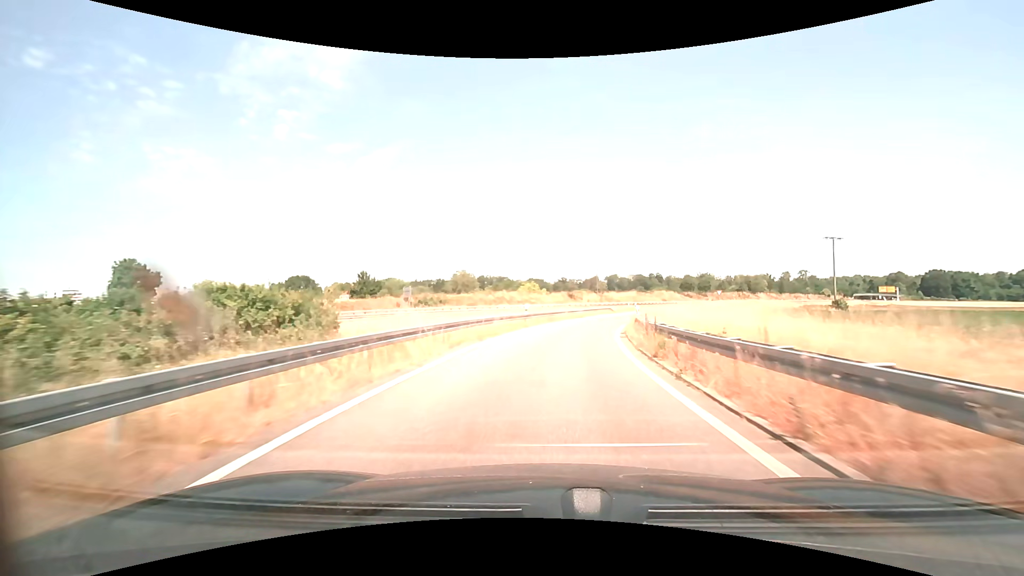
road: trunk_link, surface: asphalt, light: Day
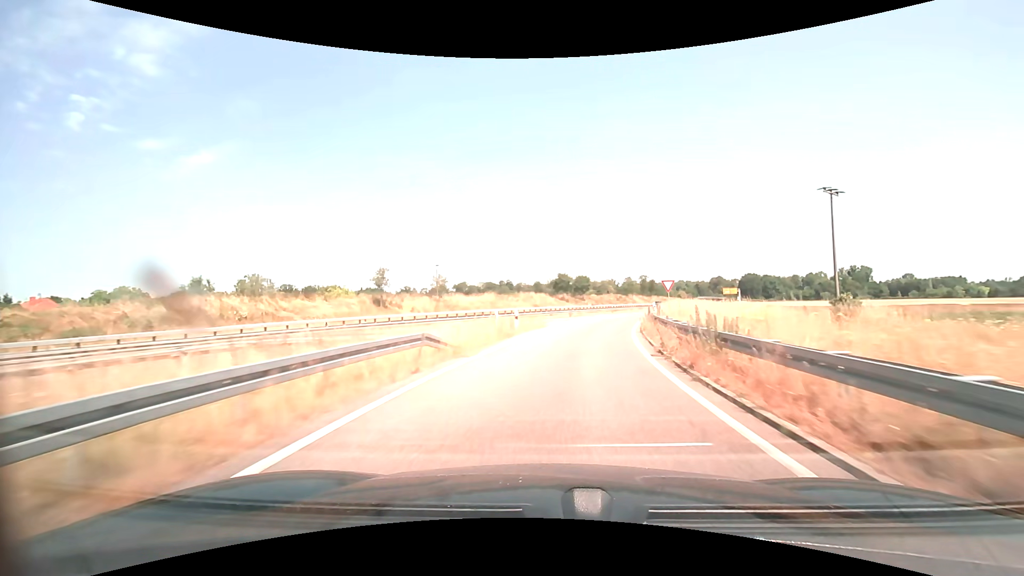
(+6.6, +49.4) m; +17°
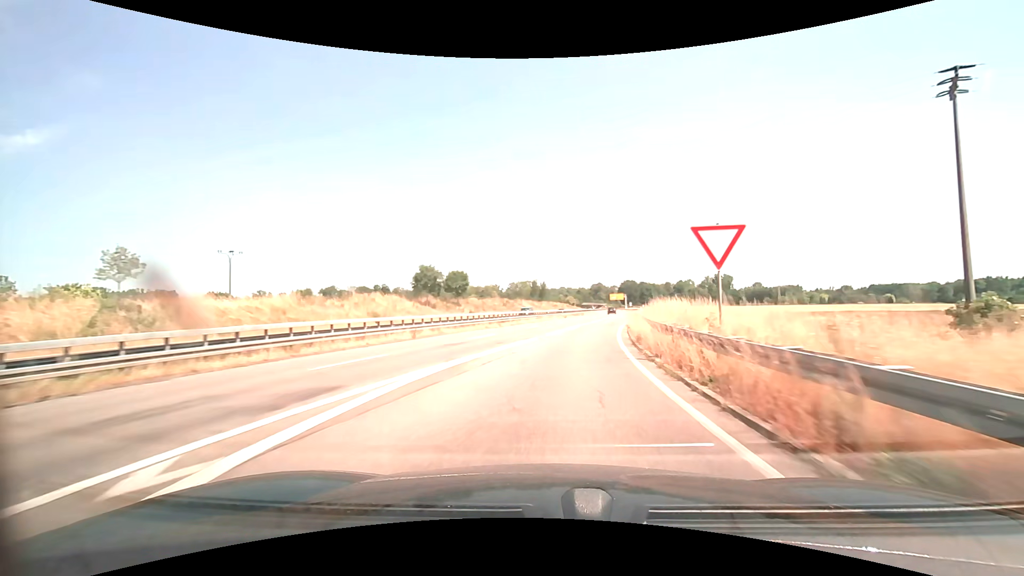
(+3.7, +32.2) m; +13°
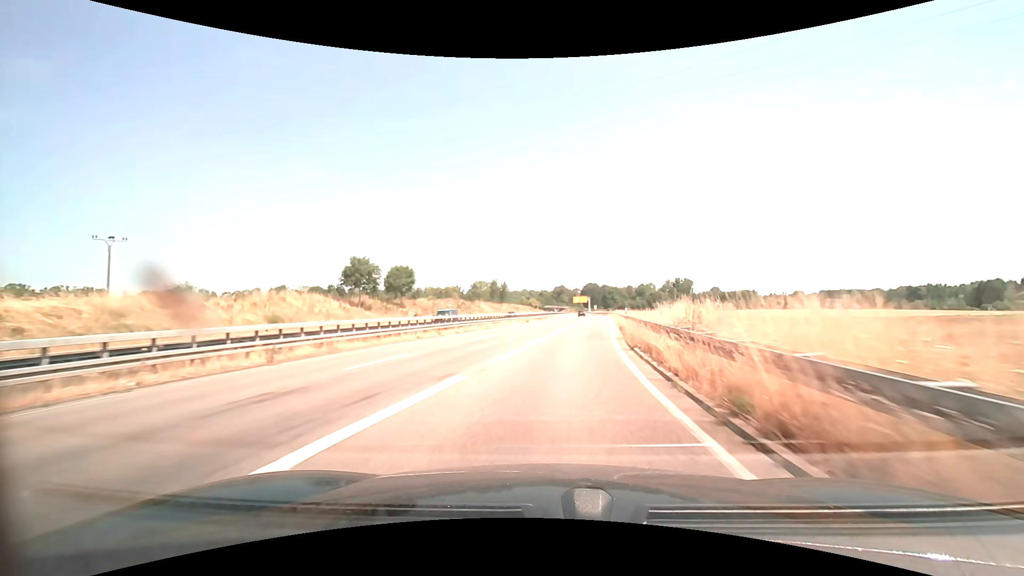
(+0.4, +11.2) m; +4°
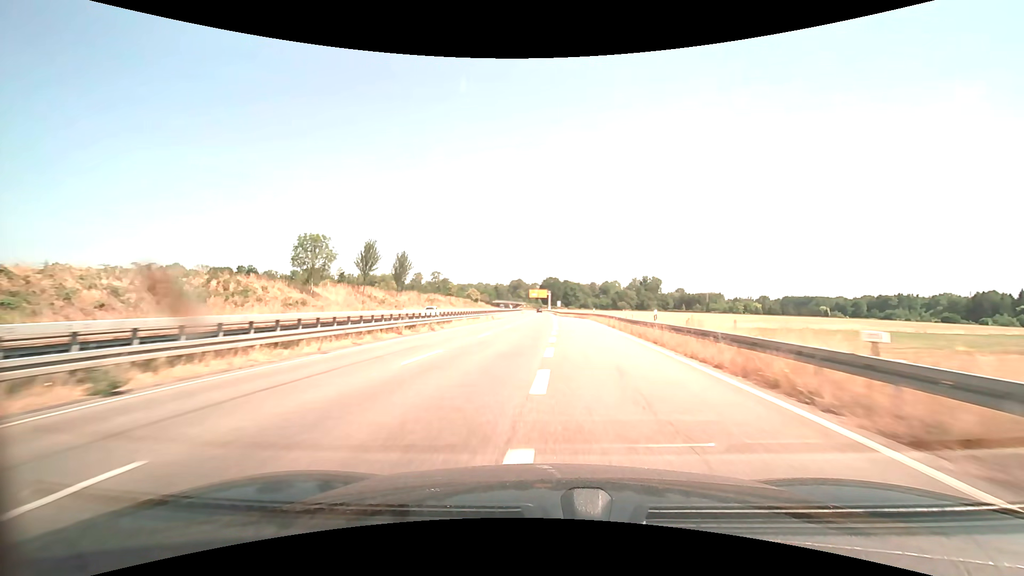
(+5.2, +59.3) m; +5°
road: trunk
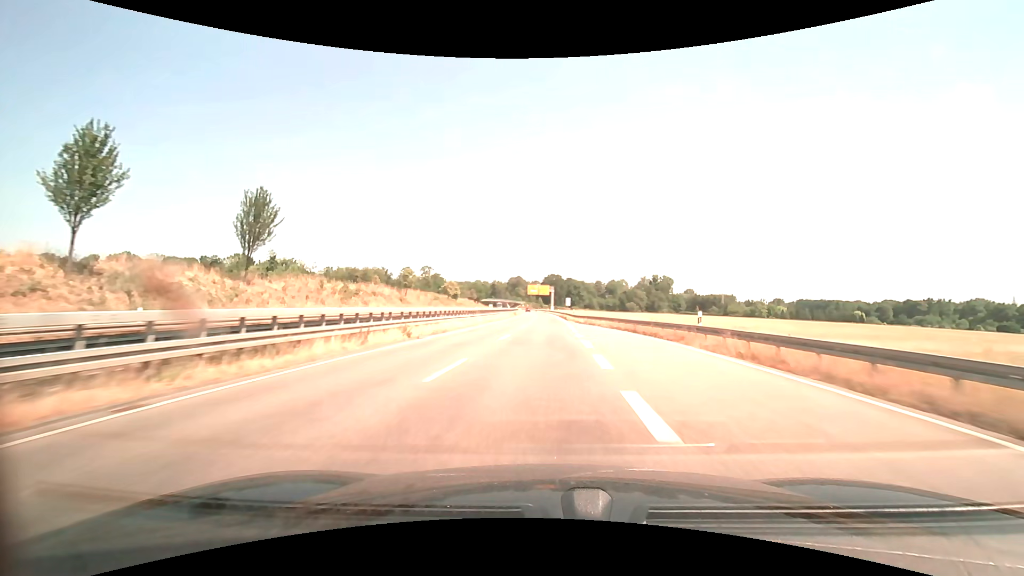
(-0.3, +39.2) m; 0°
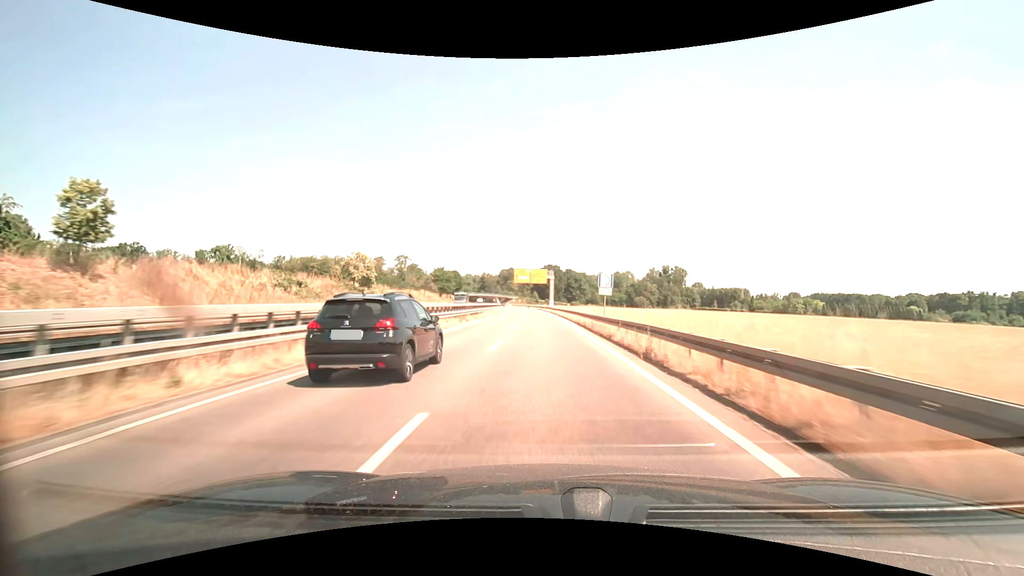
(+0.2, +55.0) m; +1°
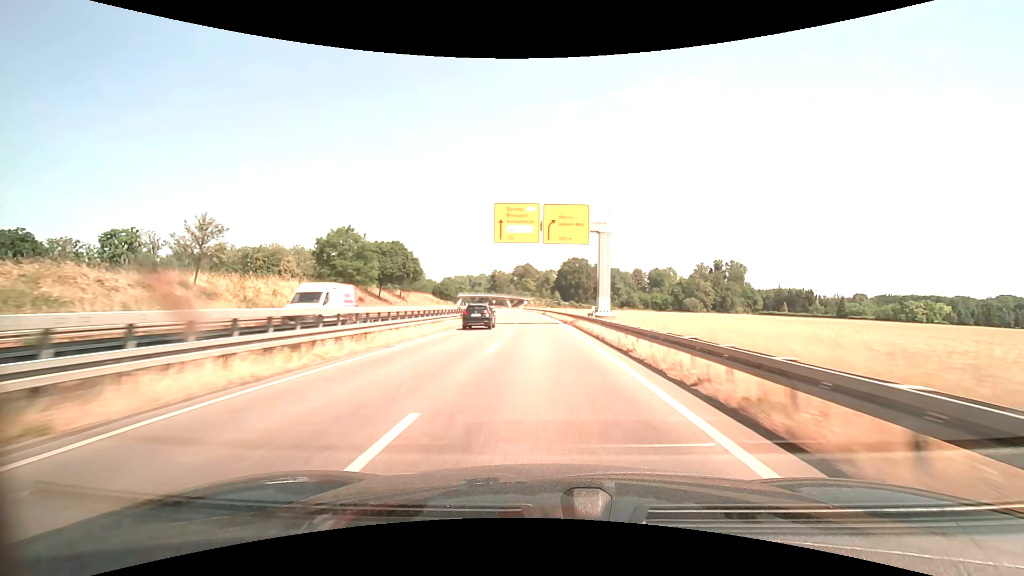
(-1.3, +71.2) m; -3°
(0, +10) (0, +20) (0, +30) (-1, +40) (-1, +50) (-1, +60) (-2, +70) (-3, +80) (-3, +90) (-4, +100) m
